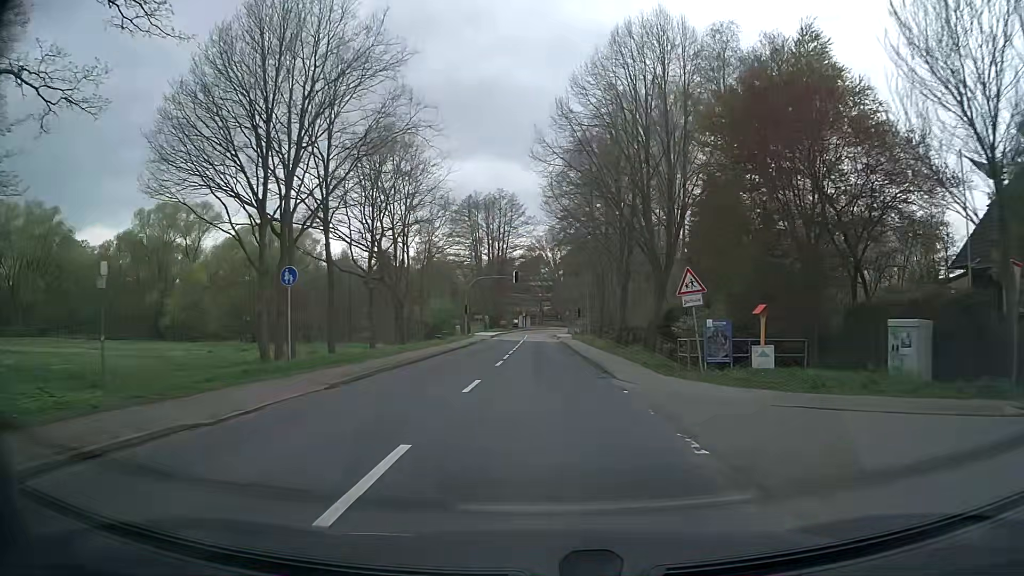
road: secondary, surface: asphalt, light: Day
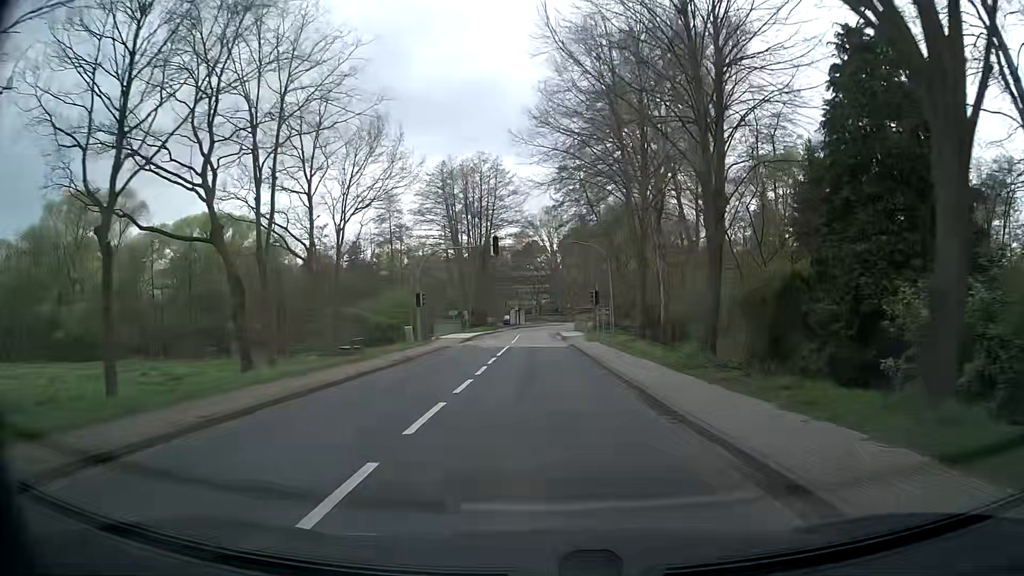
(+0.1, +24.3) m; +1°
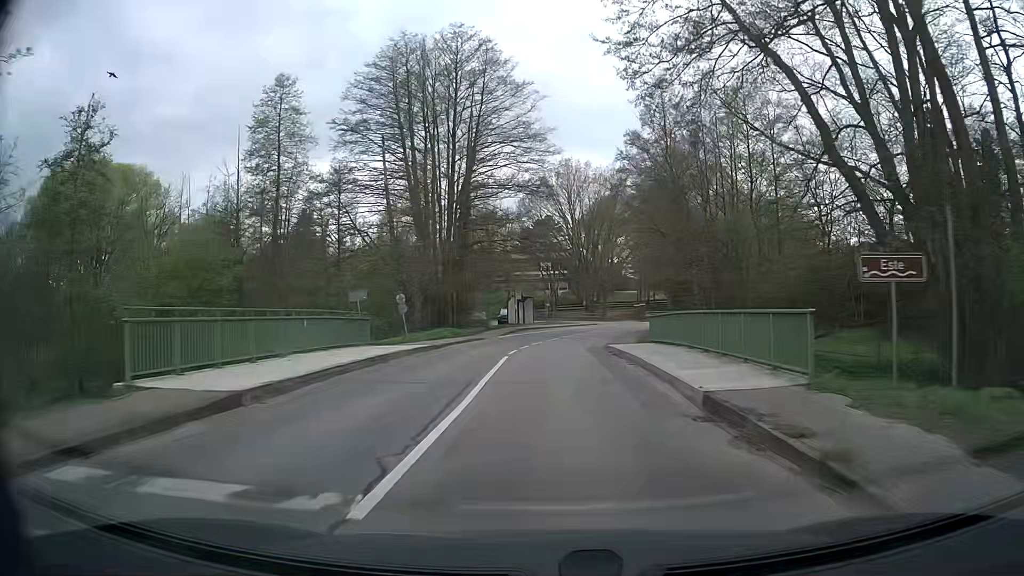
(-0.8, +40.3) m; -1°
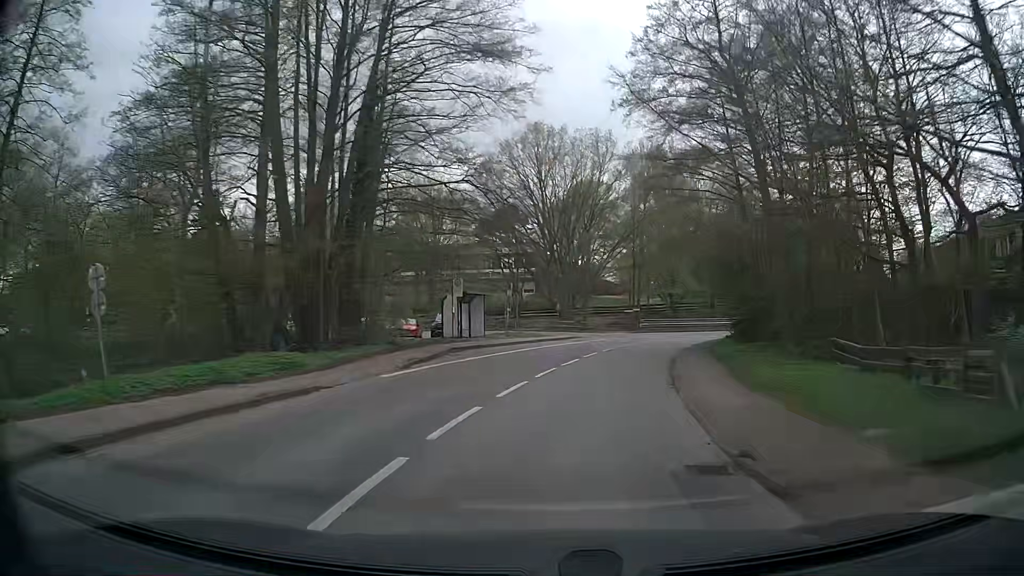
(+0.1, +23.5) m; +2°
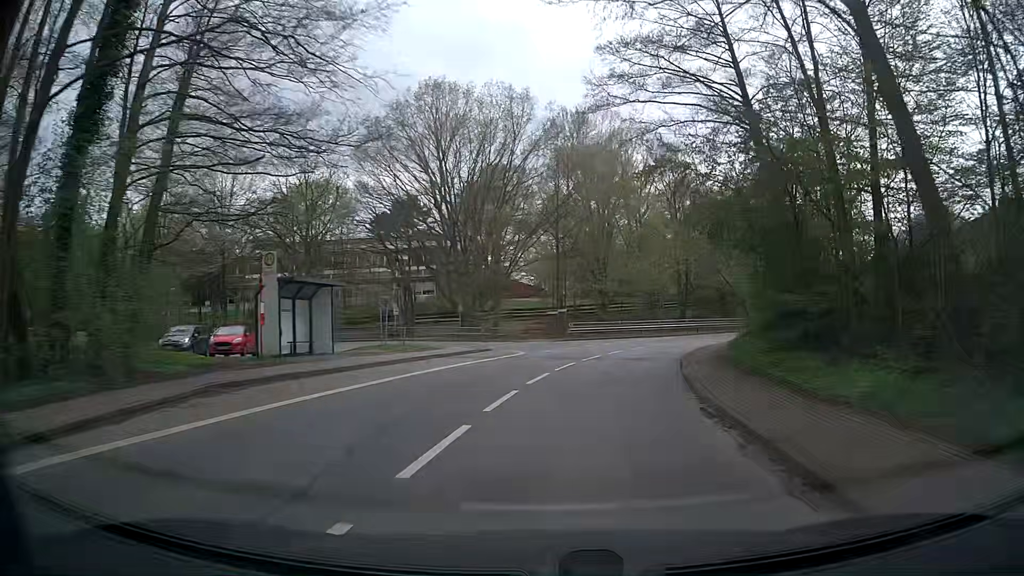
(+0.8, +15.6) m; +7°
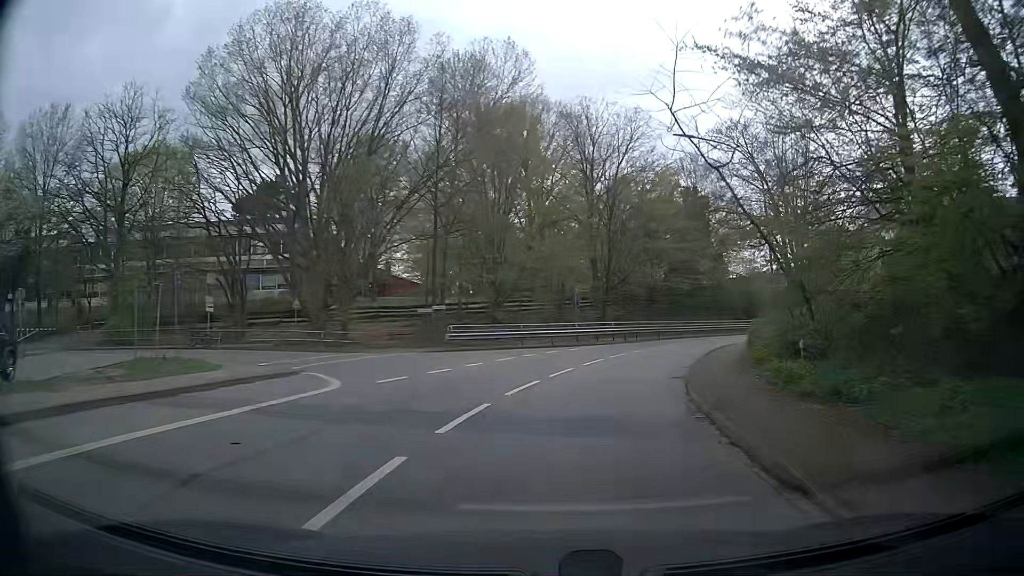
(+1.2, +15.4) m; +7°
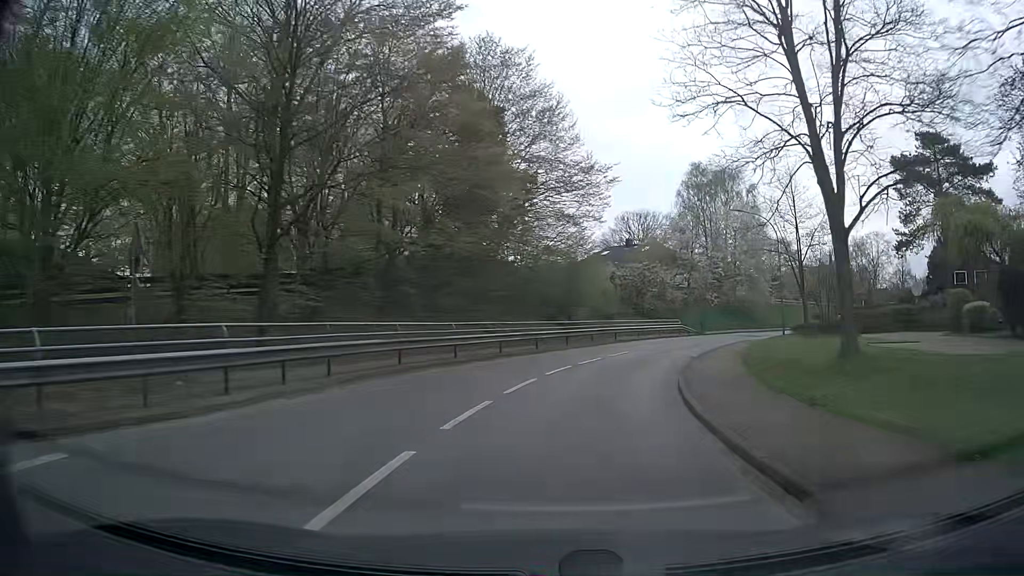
(+5.9, +29.8) m; +22°
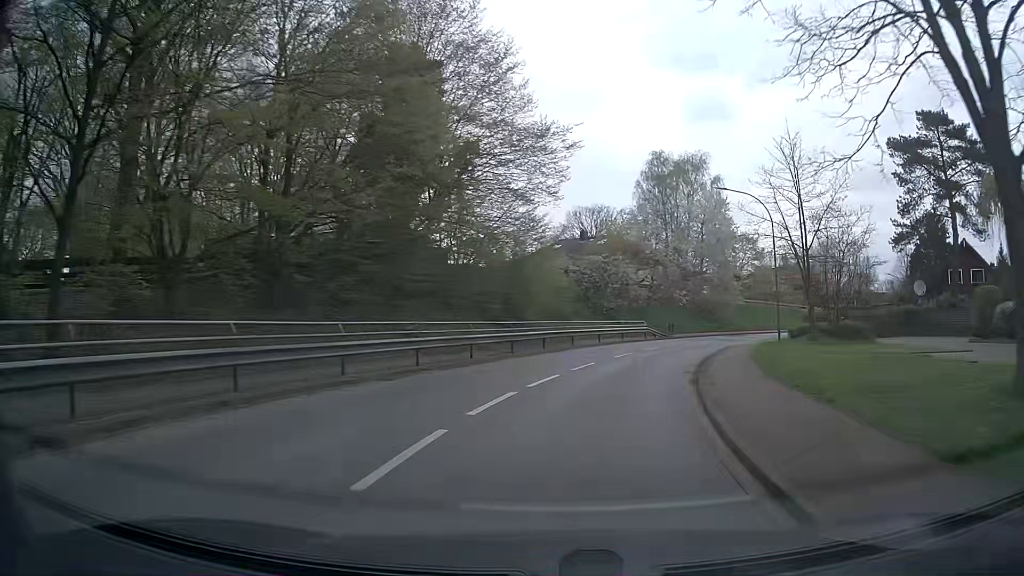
(+0.3, +7.6) m; +5°
(+1, +10) (+2, +20) (+5, +29) (+9, +39) (+14, +47) (+20, +56) (+26, +63) (+34, +70) (+41, +77) (+48, +83) m
